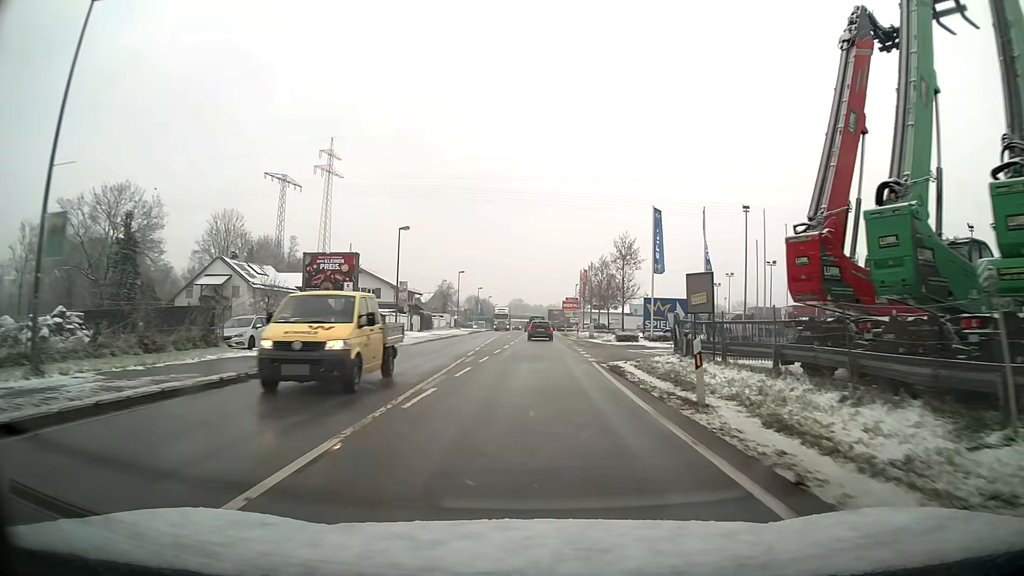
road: primary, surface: asphalt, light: Day
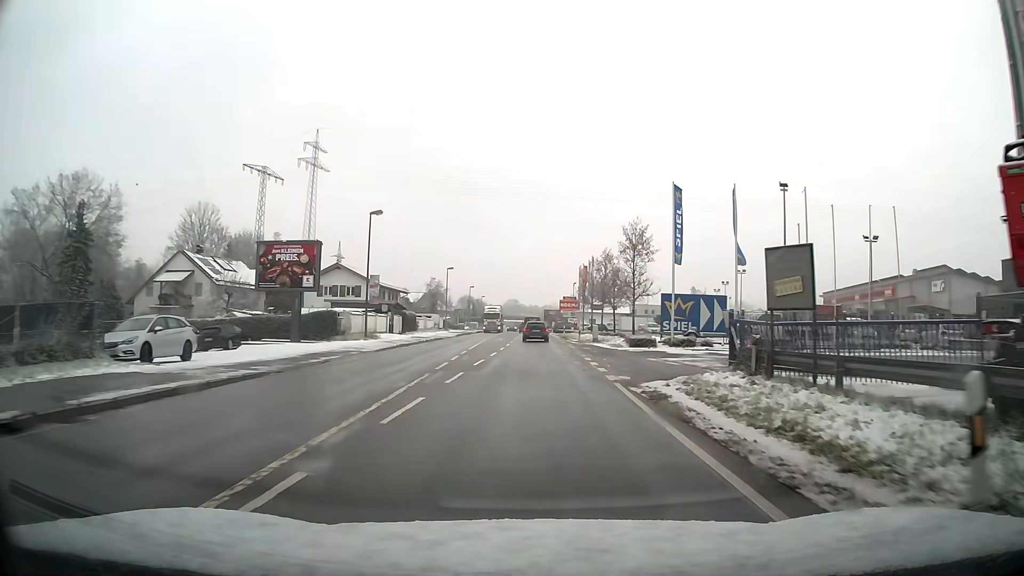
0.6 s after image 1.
(0.0, +7.5) m; 0°
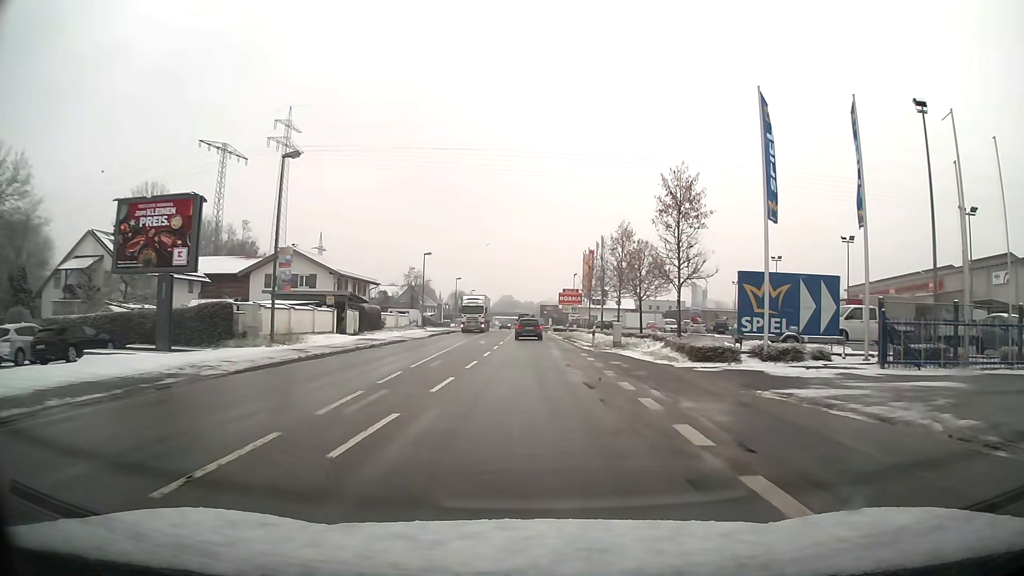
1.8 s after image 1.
(+0.1, +14.4) m; +1°
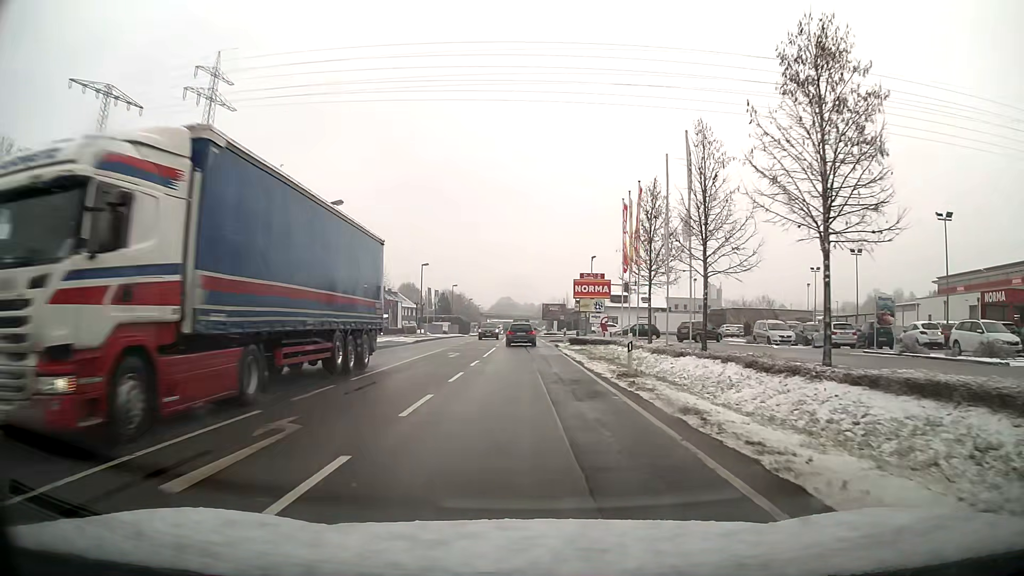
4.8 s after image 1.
(-0.1, +32.5) m; 0°
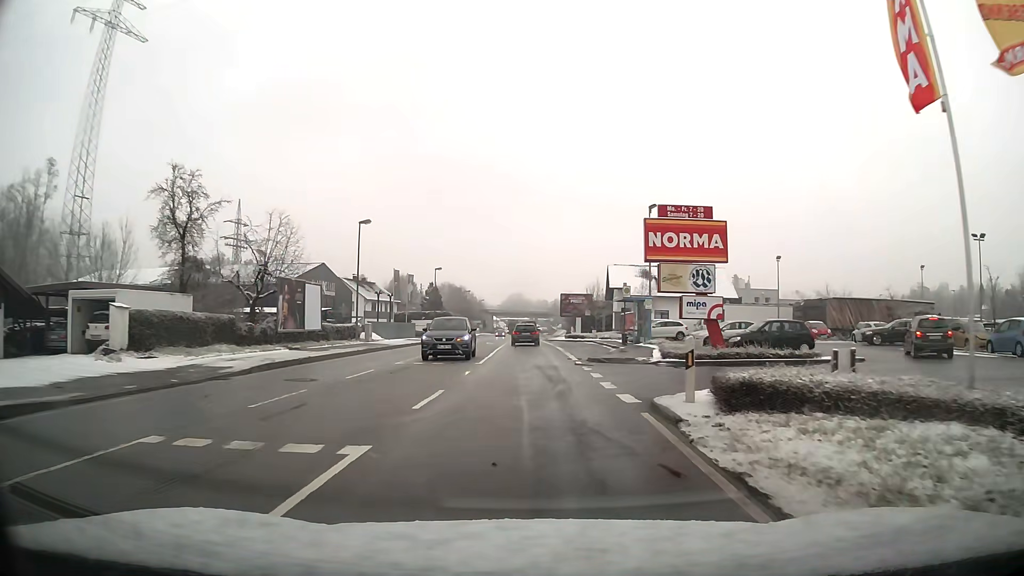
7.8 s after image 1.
(-0.3, +31.0) m; -1°
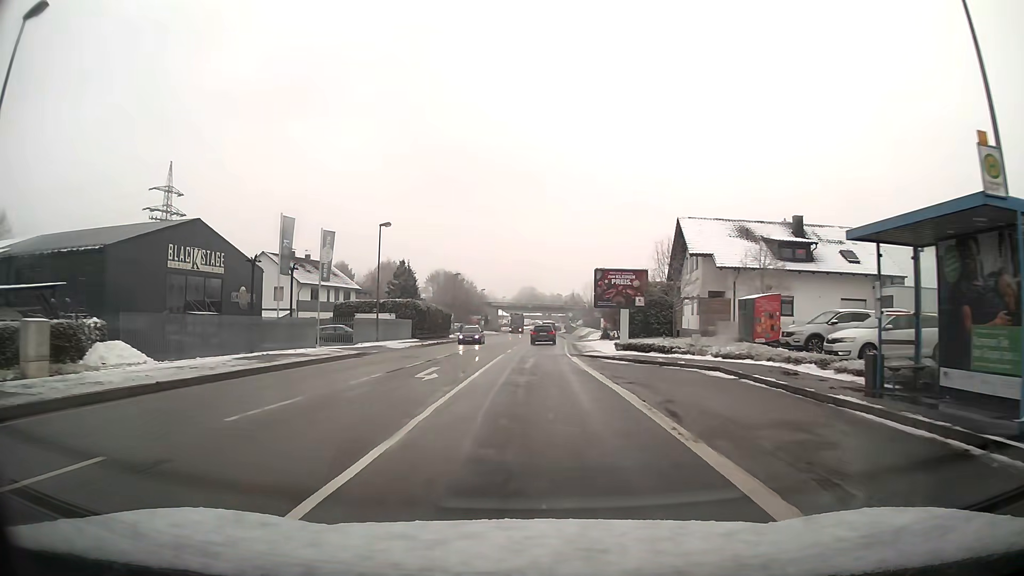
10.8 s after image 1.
(-0.2, +33.3) m; -1°
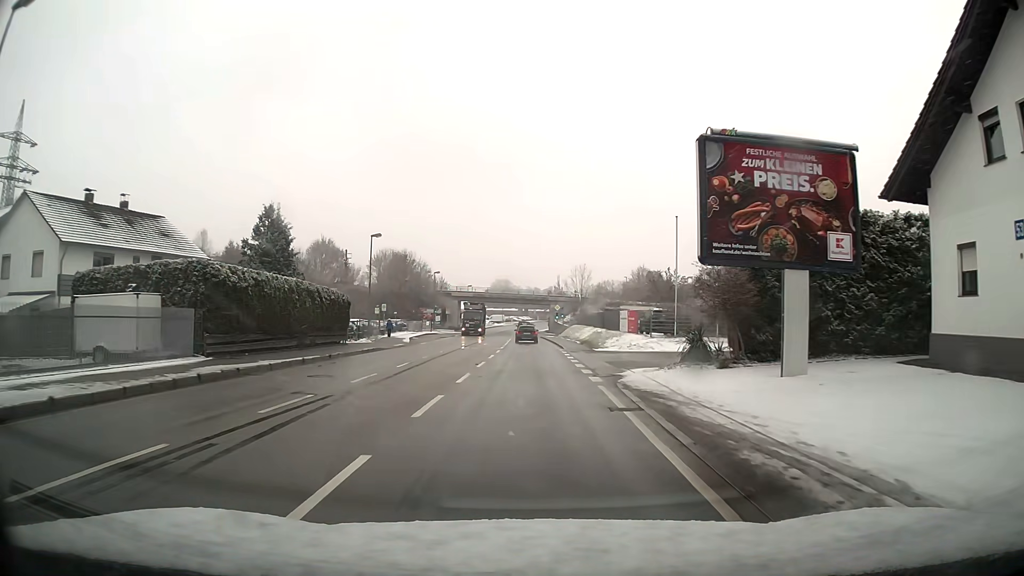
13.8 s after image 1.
(+0.6, +35.1) m; +2°
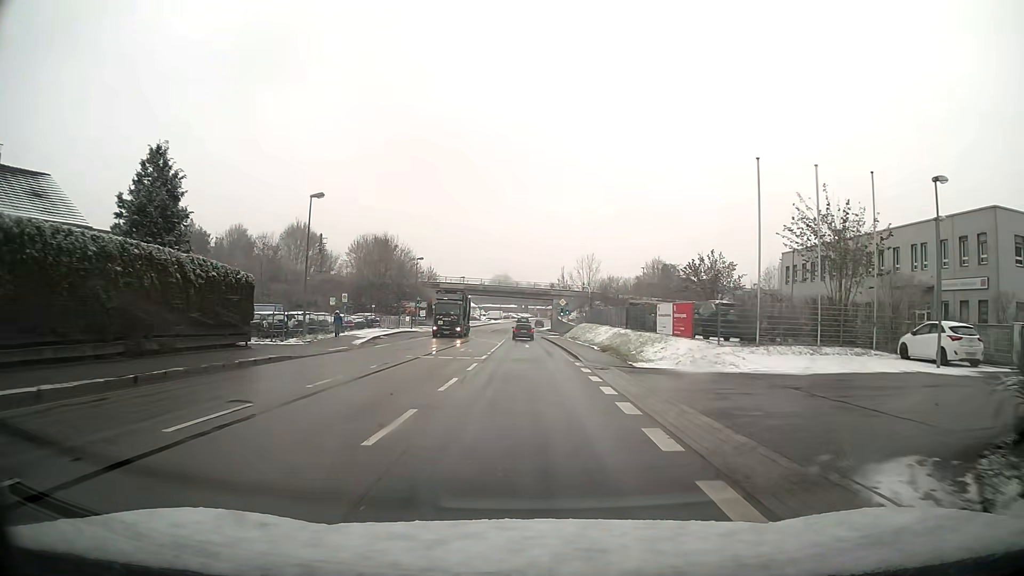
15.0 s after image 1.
(0.0, +14.6) m; 0°
(0, +10) (0, +20) (0, +30) (0, +40) (-1, +50) (-1, +60) (-1, +70) (-1, +80) (-1, +90) (-1, +100) m
